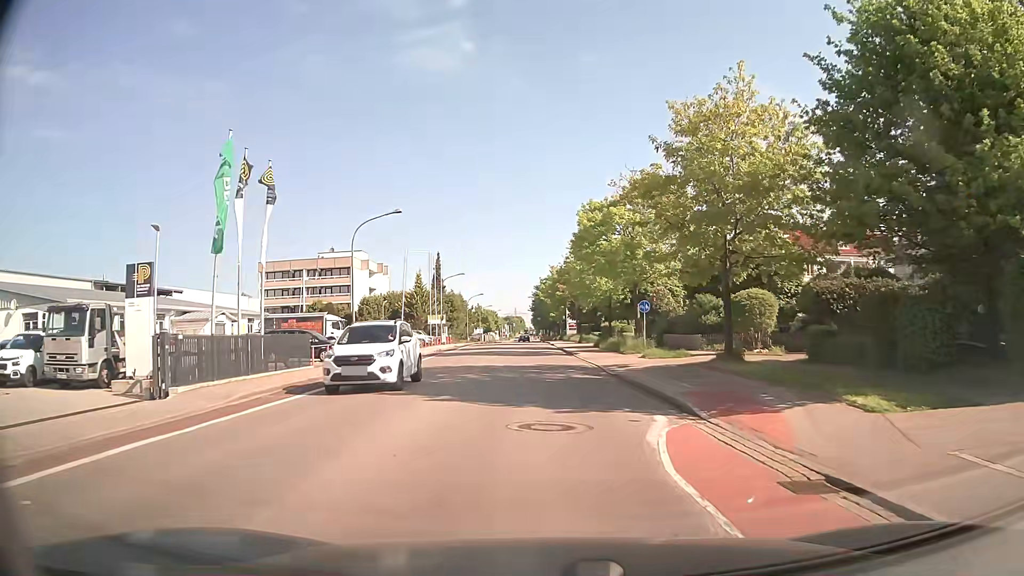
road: tertiary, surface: asphalt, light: Day
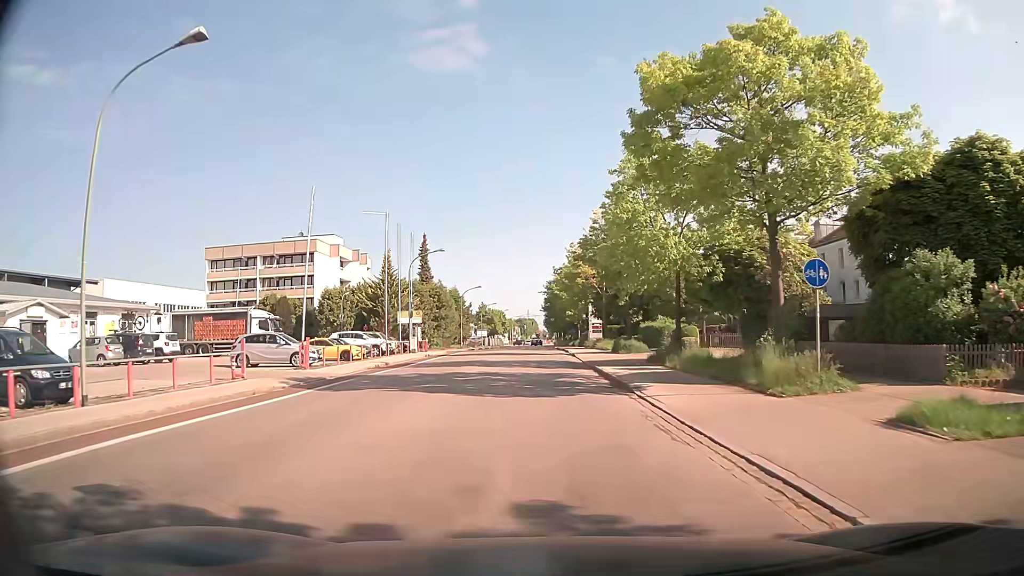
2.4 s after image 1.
(-0.4, +21.9) m; -1°
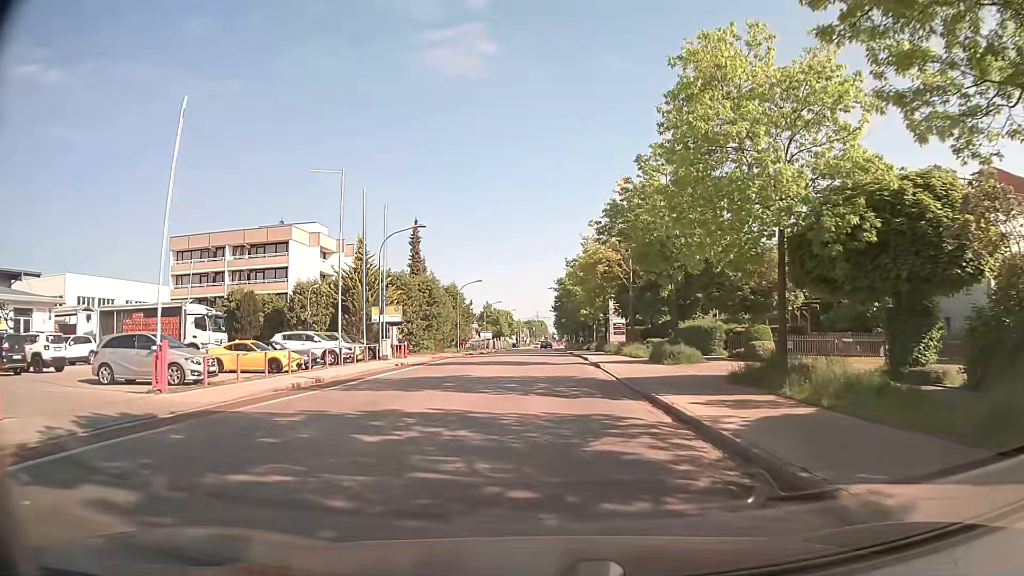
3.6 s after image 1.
(-0.2, +11.5) m; -1°
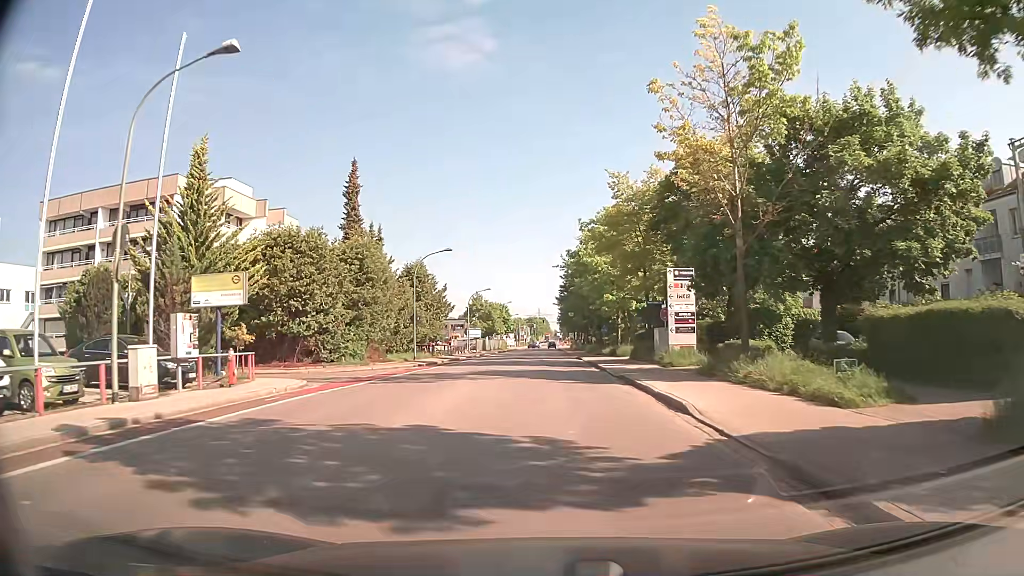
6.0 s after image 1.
(-0.1, +24.3) m; 0°
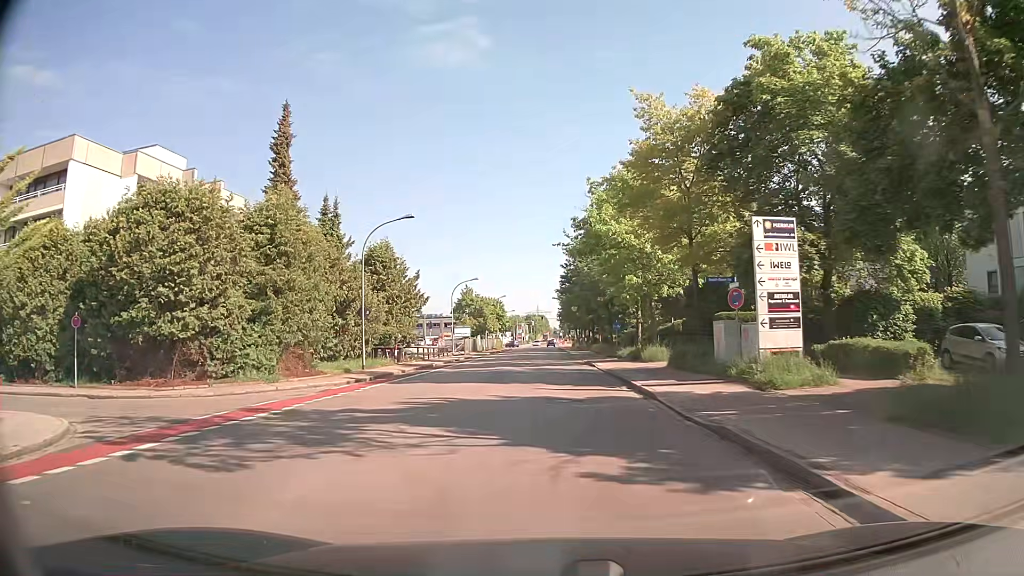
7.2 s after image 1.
(0.0, +12.6) m; 0°
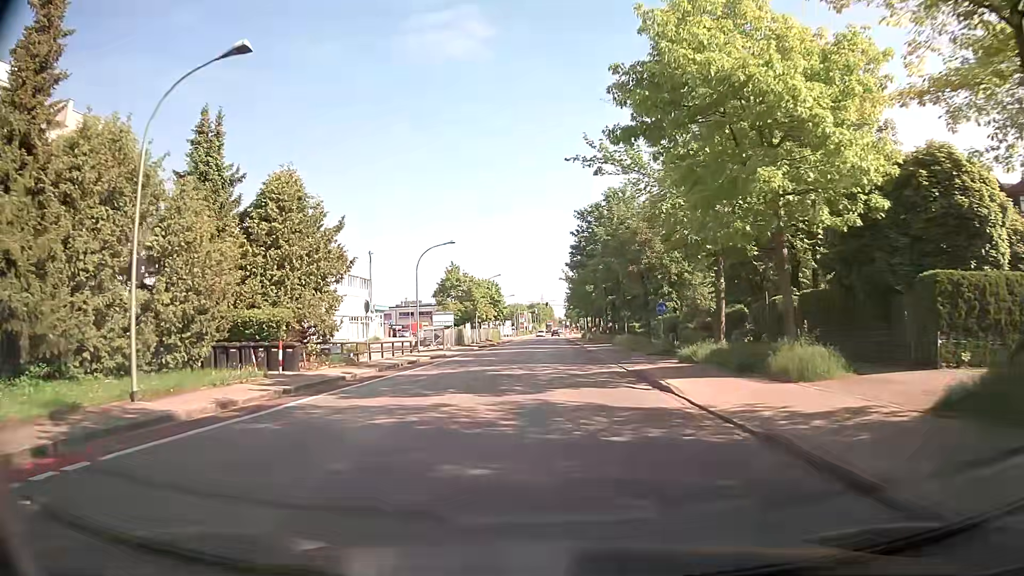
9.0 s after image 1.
(0.0, +19.6) m; 0°
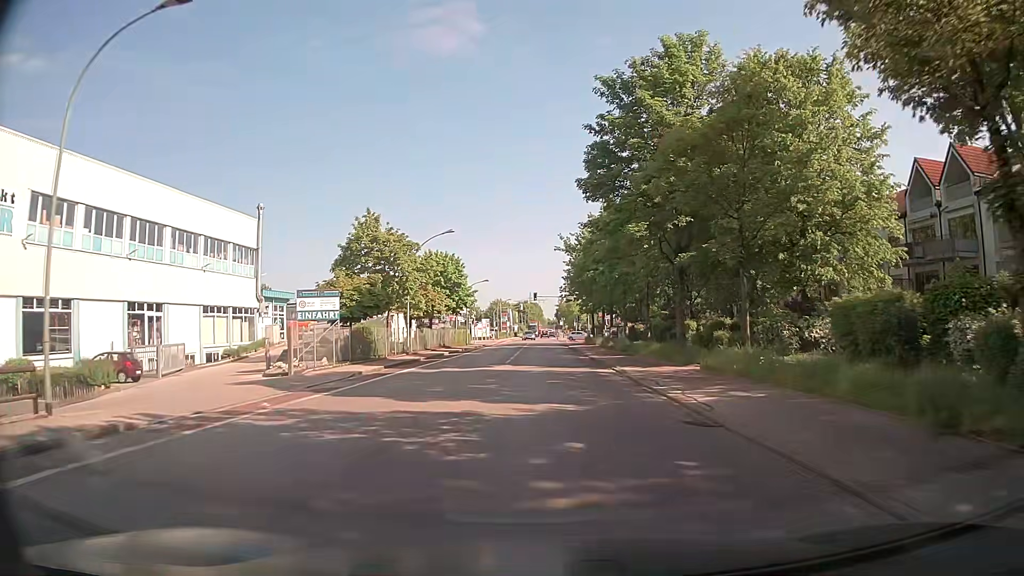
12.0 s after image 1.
(+0.2, +34.5) m; +1°
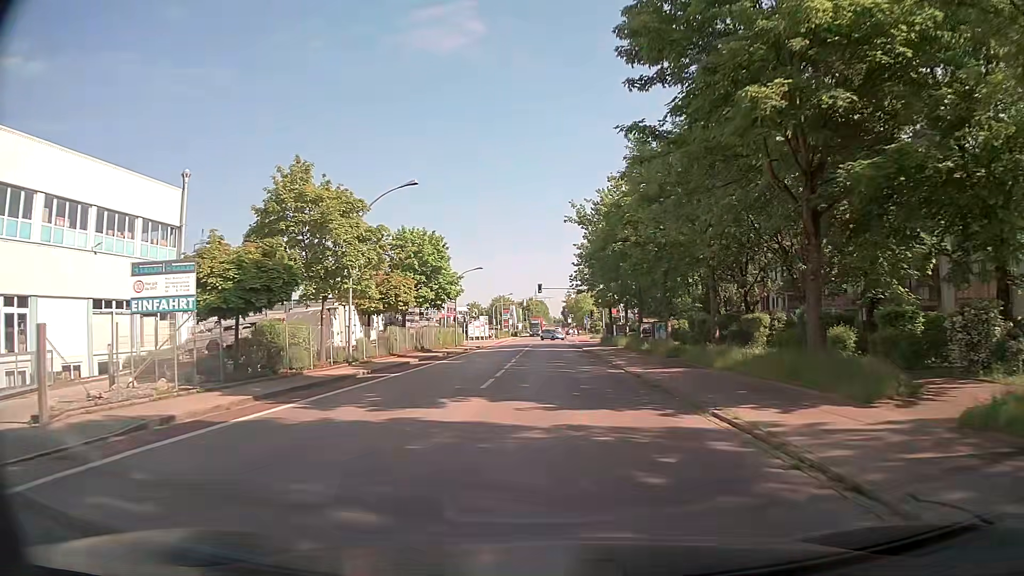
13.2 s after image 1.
(0.0, +14.2) m; -1°
